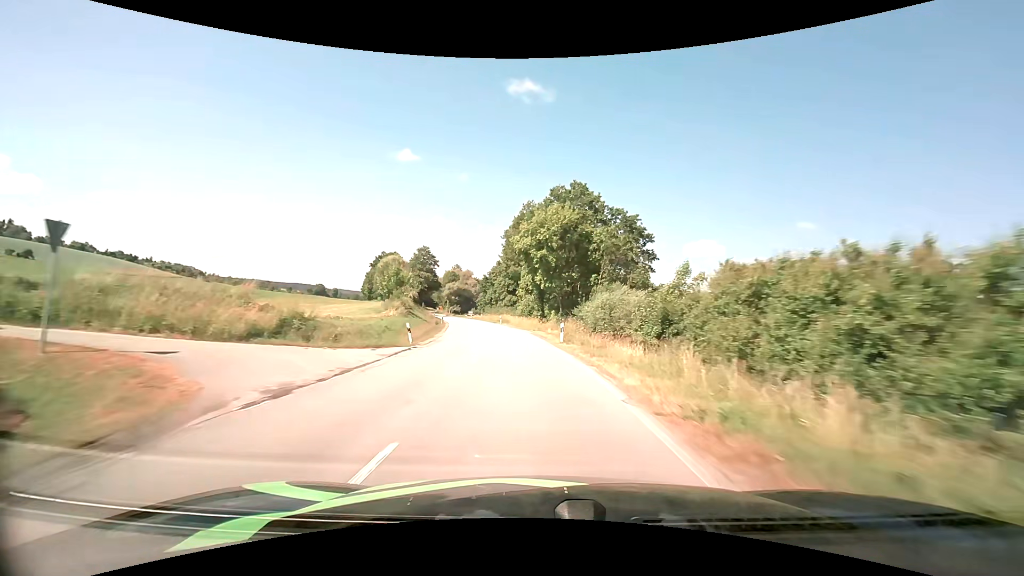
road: secondary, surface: asphalt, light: Day
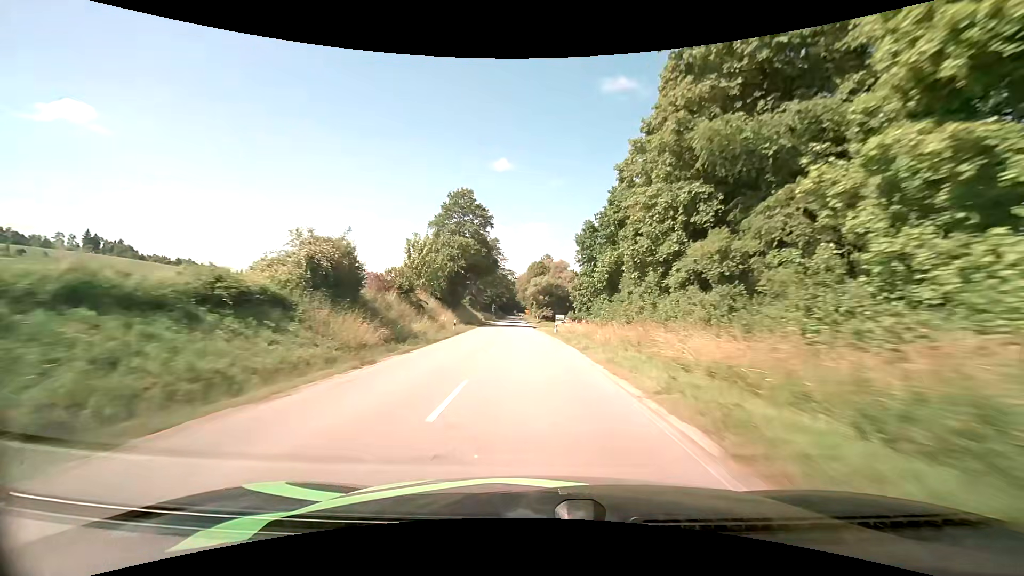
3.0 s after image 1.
(-7.6, +67.1) m; -12°
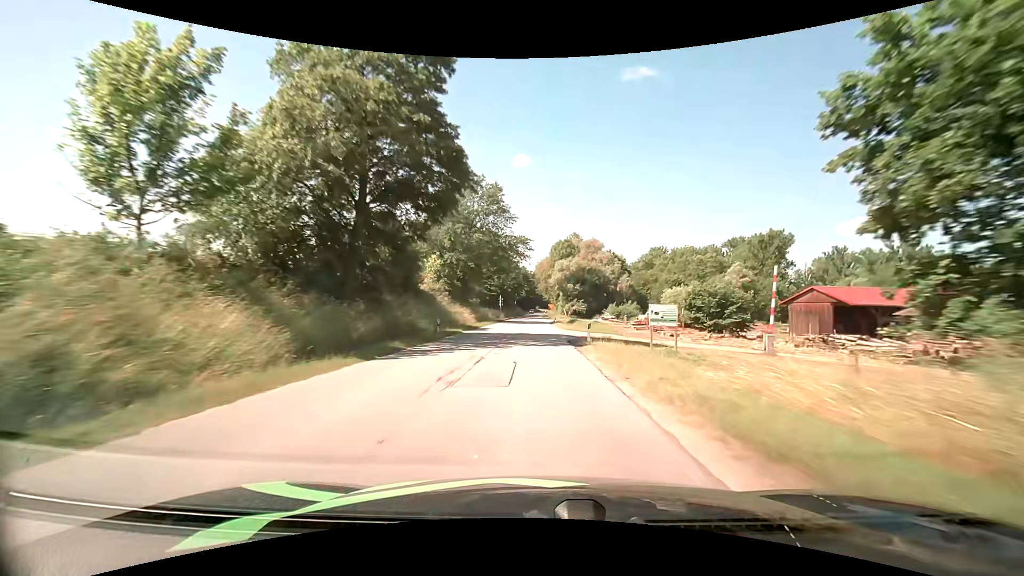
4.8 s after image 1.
(-1.1, +41.6) m; -3°
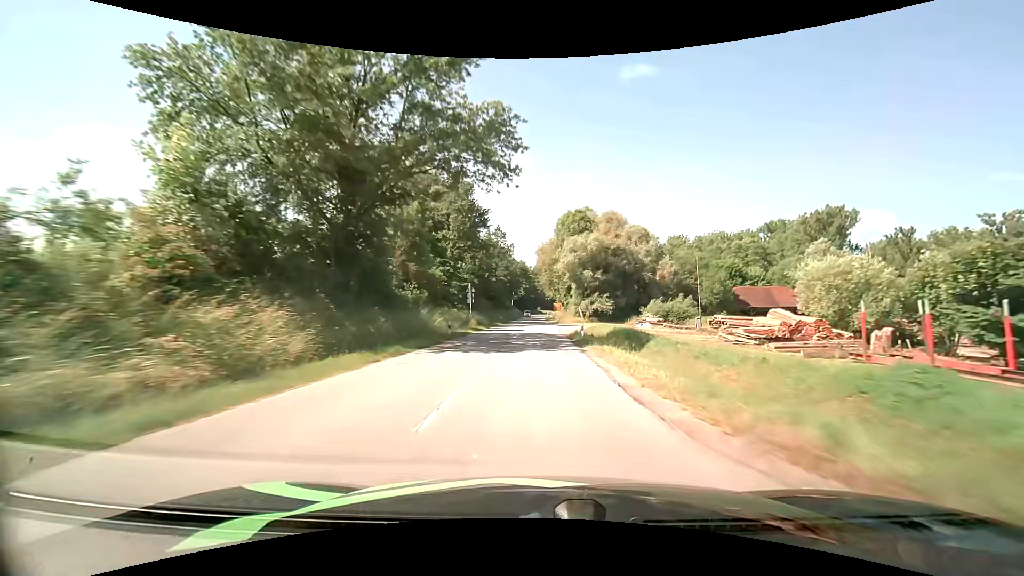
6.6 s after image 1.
(-0.3, +39.2) m; 0°
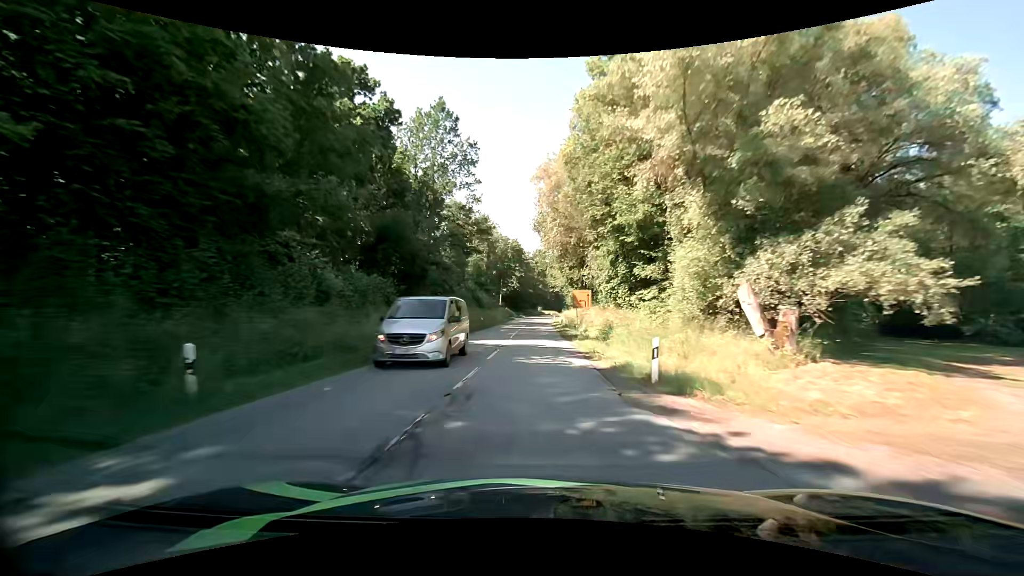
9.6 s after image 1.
(+0.2, +62.9) m; 0°
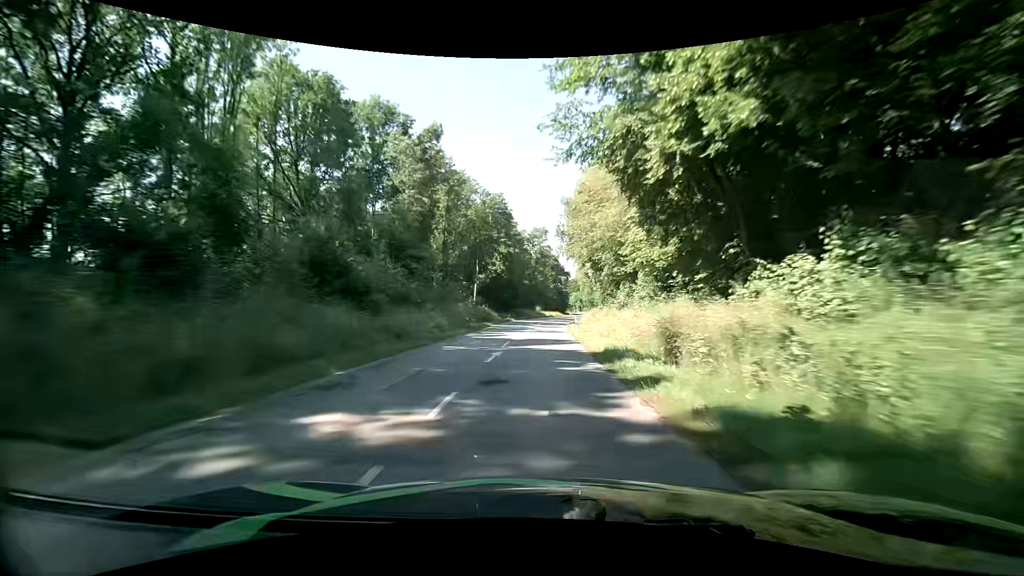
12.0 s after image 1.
(-0.3, +51.7) m; 0°
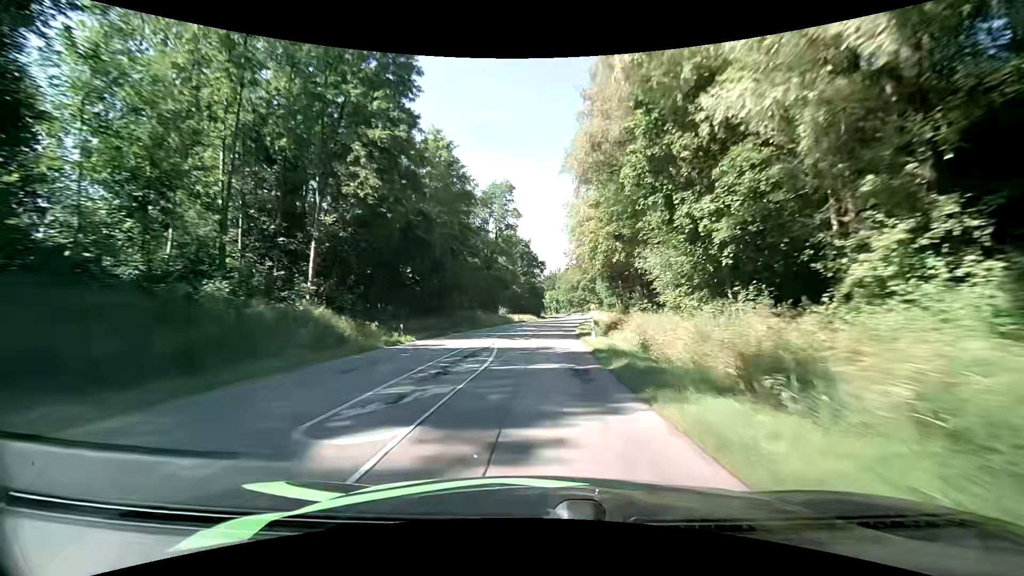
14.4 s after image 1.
(+0.9, +51.8) m; +2°
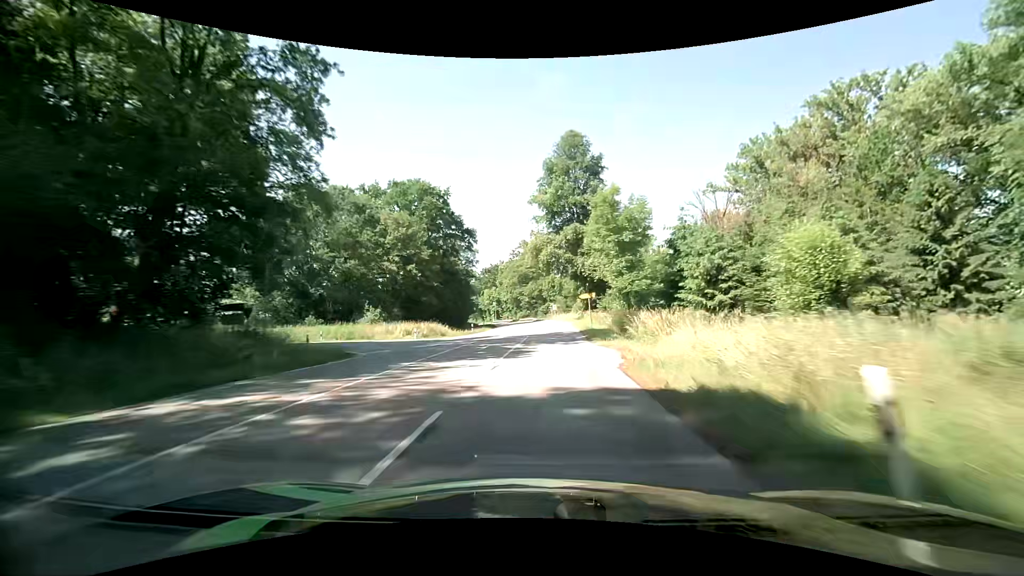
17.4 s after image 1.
(+4.1, +66.0) m; +7°
(0, +10) (0, +20) (+1, +30) (+1, +40) (+1, +50) (+1, +60) (+1, +70) (0, +80) (-1, +90) (-2, +100) m
